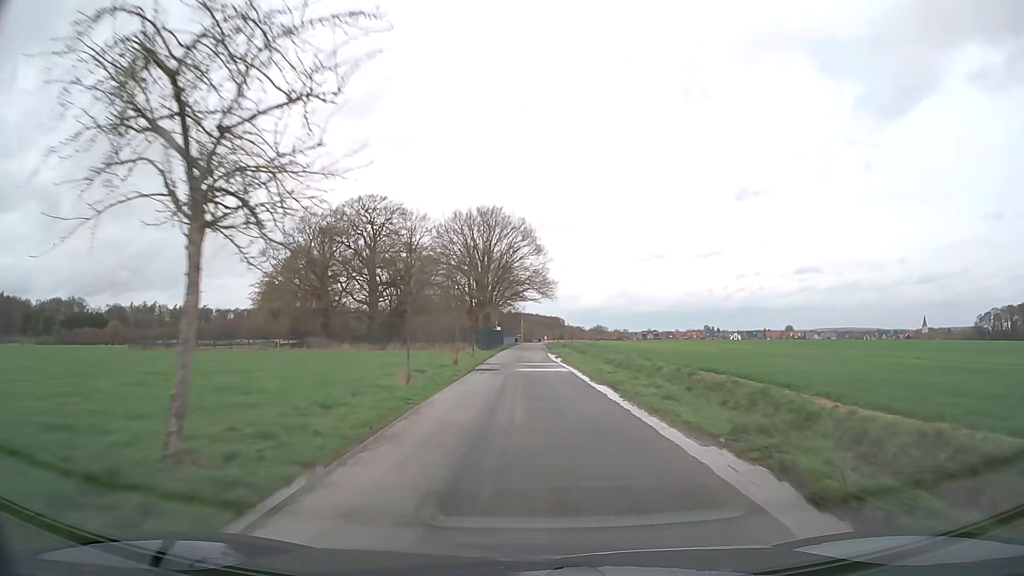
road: unclassified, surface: asphalt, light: Day
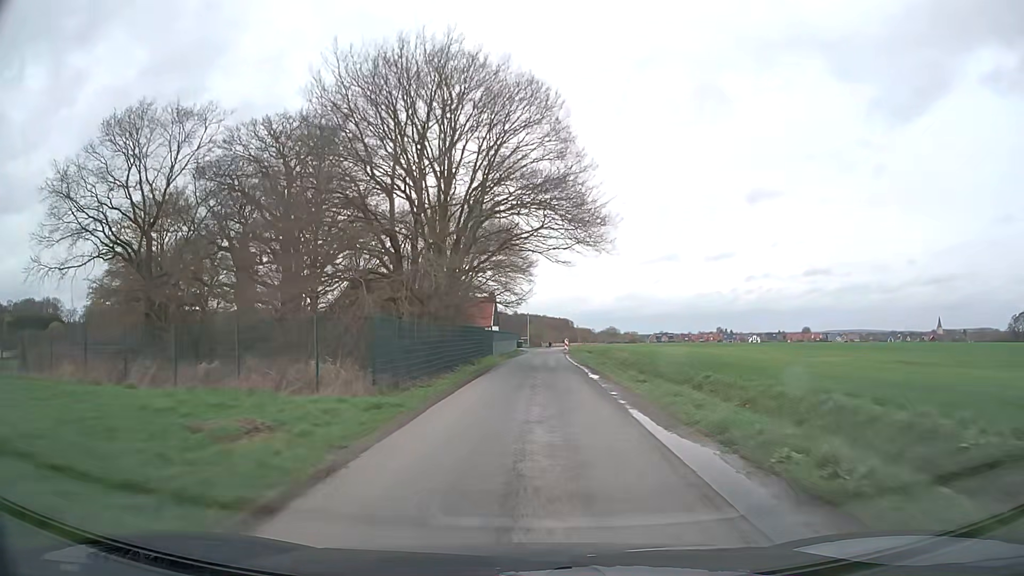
(-0.2, +40.0) m; -1°
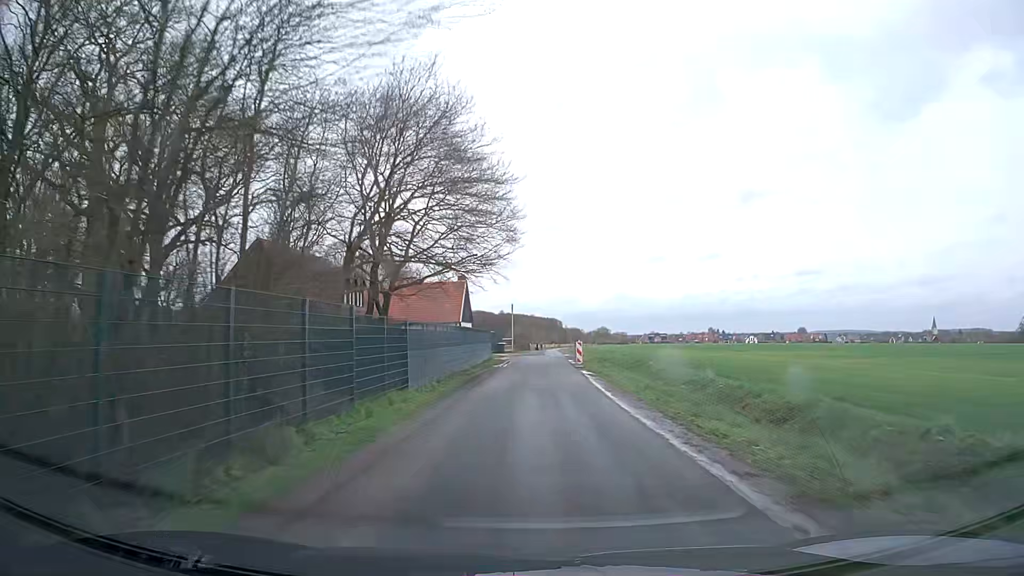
(+0.3, +28.8) m; +1°
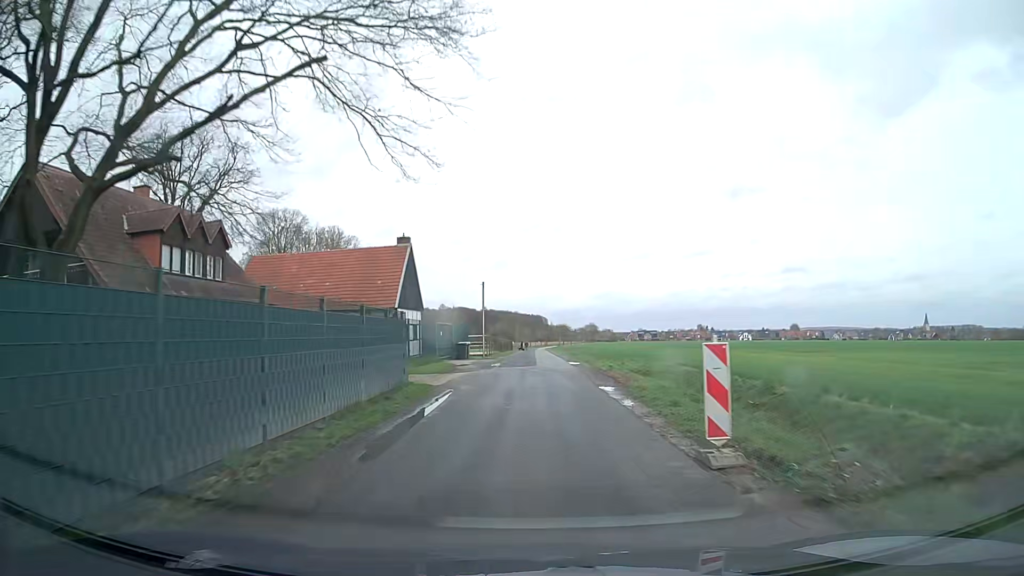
(+0.3, +26.9) m; +2°
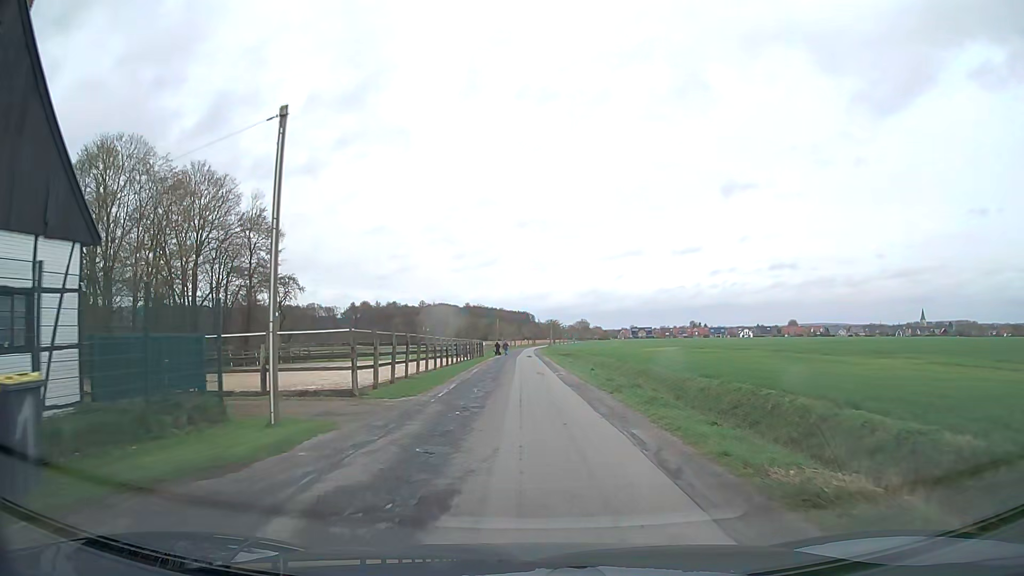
(+0.5, +38.4) m; +1°
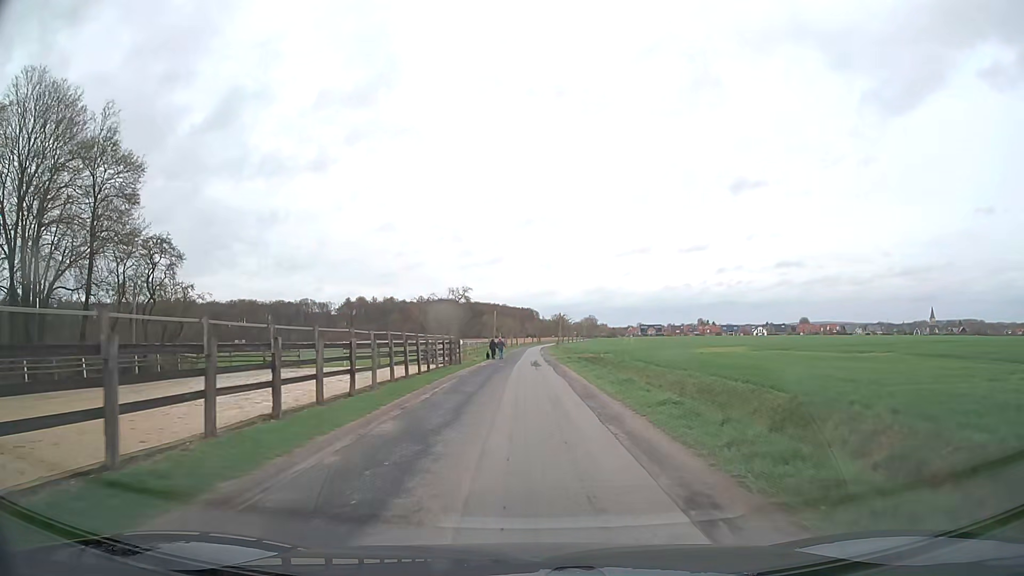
(-0.3, +25.9) m; -1°
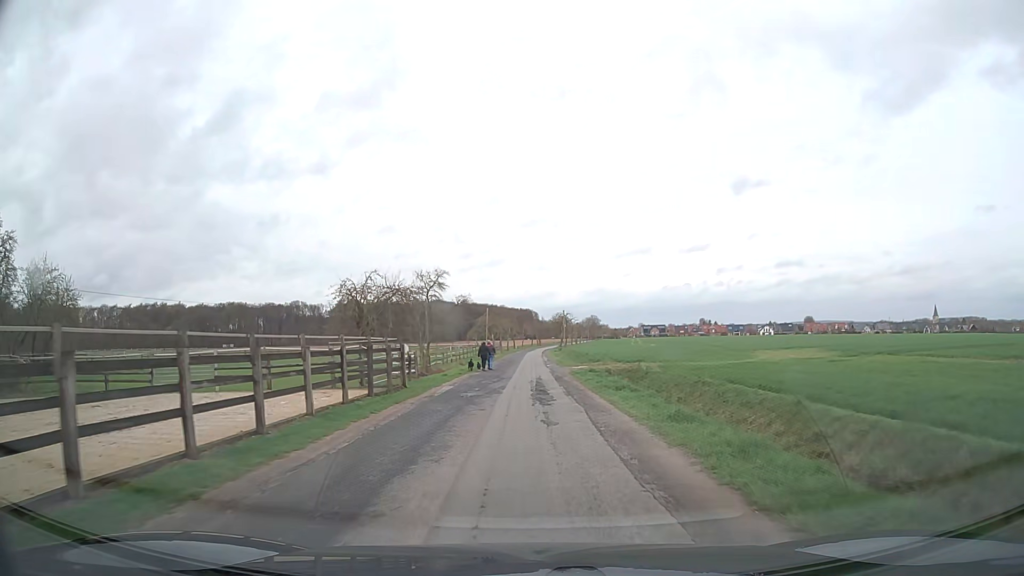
(+0.1, +18.3) m; 0°
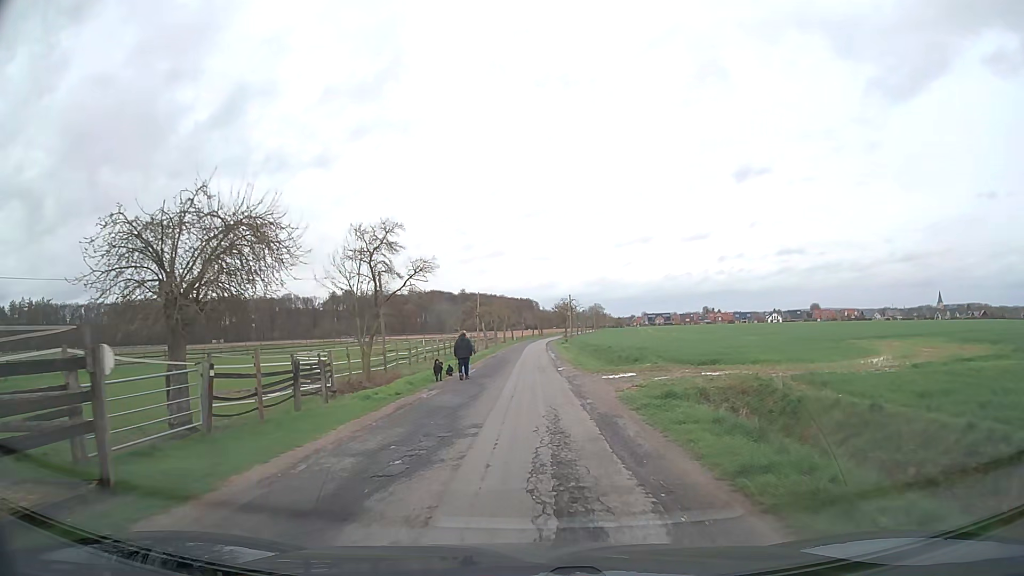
(+0.1, +17.0) m; 0°
(0, +10) (0, +20) (0, +30) (0, +40) (0, +50) (0, +60) (0, +70) (0, +80) (0, +90) (+1, +100) m
